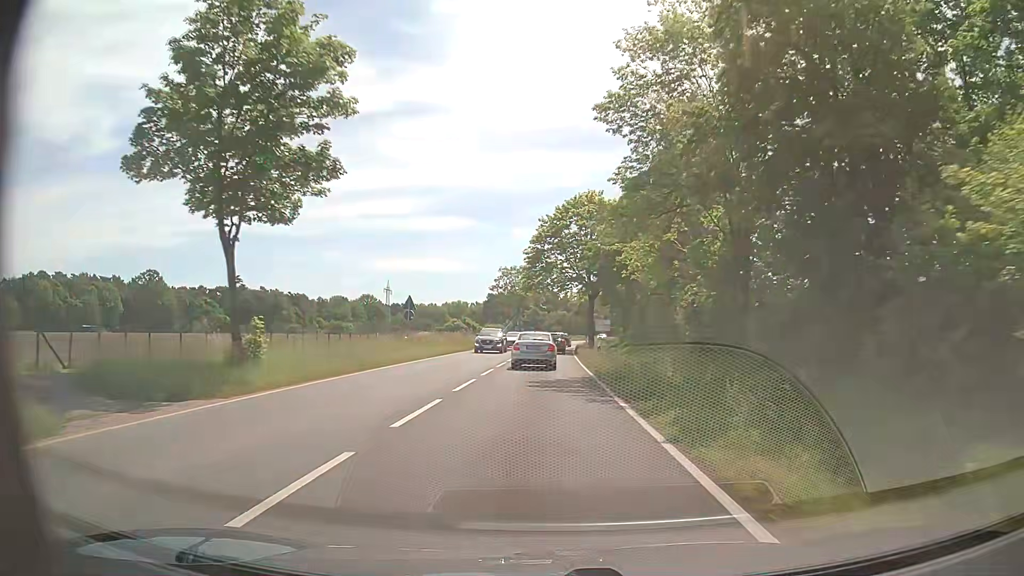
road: tertiary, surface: asphalt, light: Day
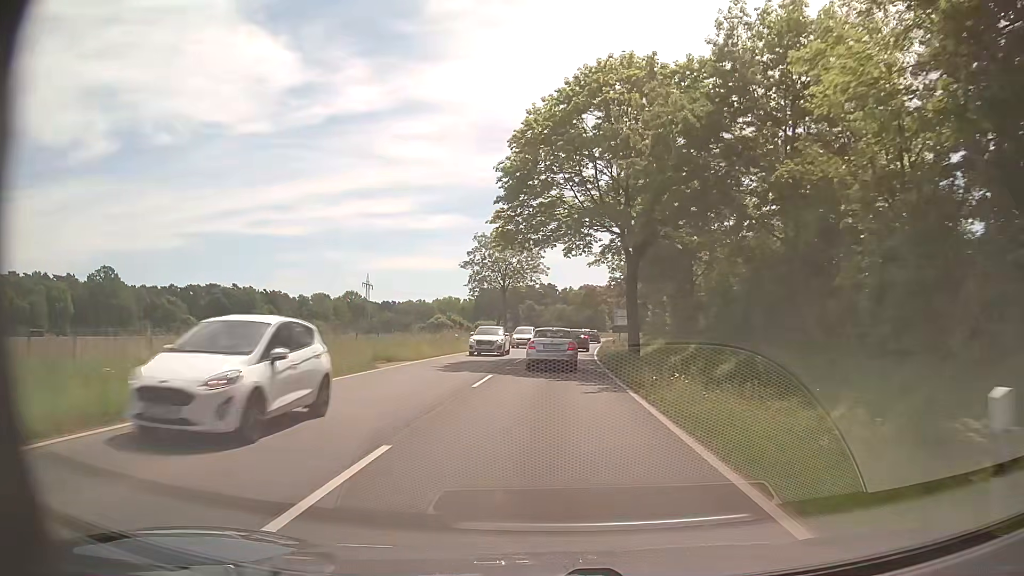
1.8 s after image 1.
(0.0, +29.4) m; 0°
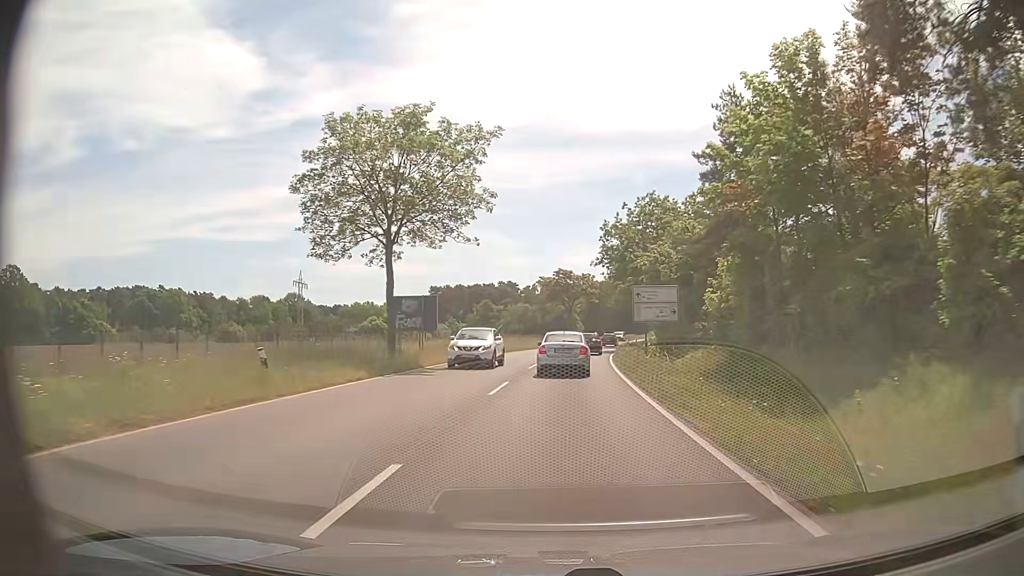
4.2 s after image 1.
(+0.7, +36.8) m; +3°
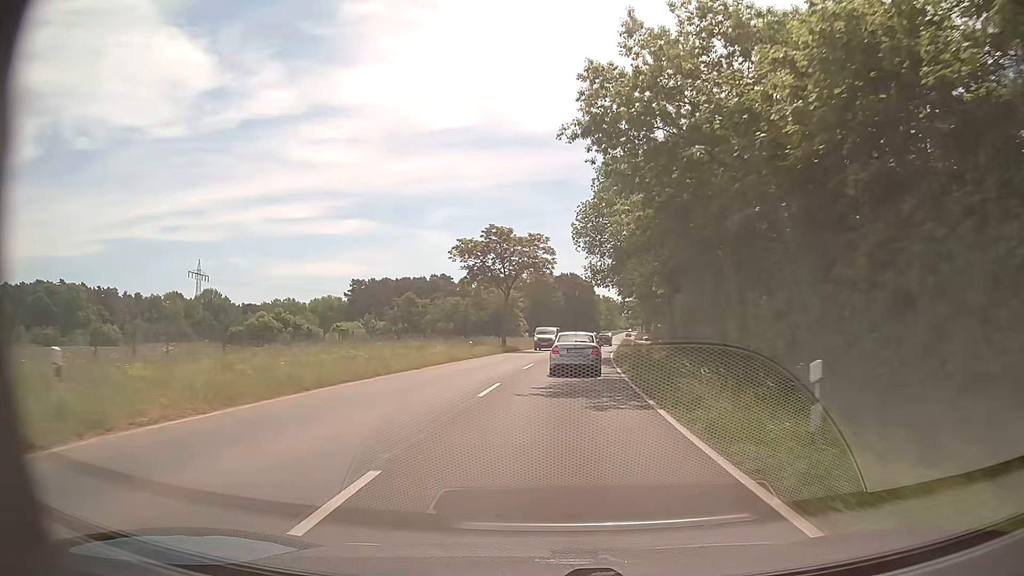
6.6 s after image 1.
(+1.4, +36.4) m; +4°
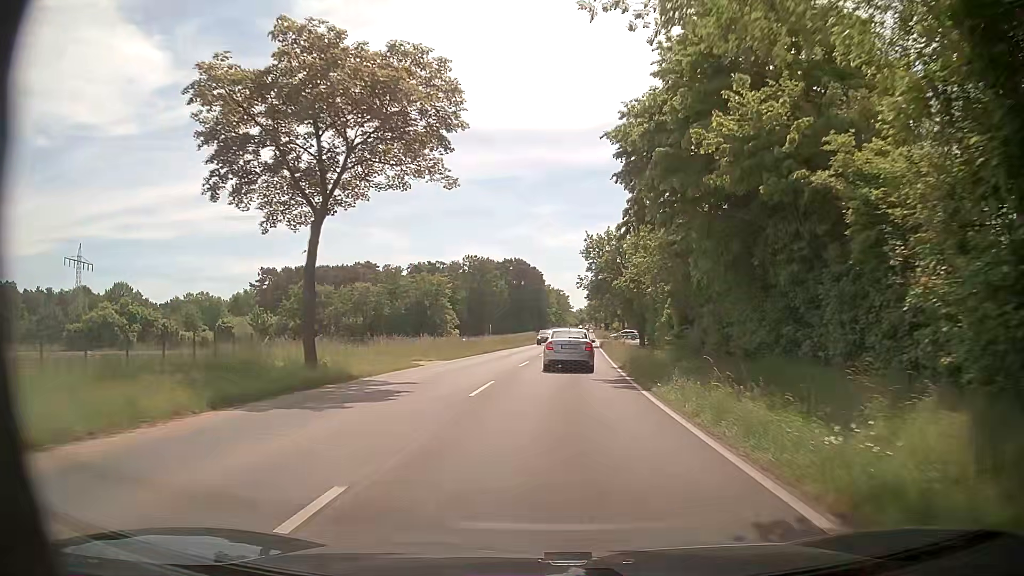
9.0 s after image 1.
(+1.6, +36.7) m; +5°
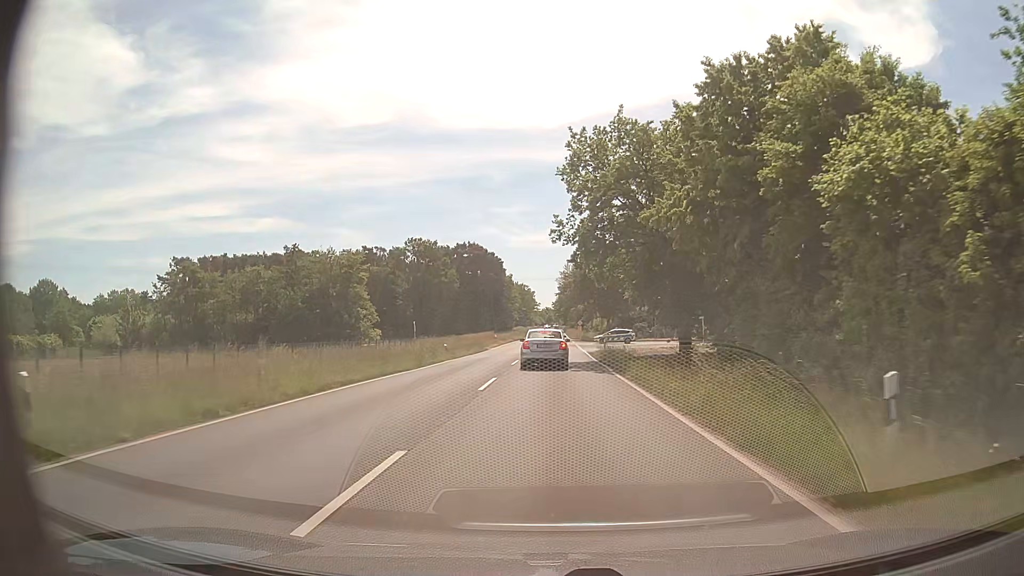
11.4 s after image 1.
(+1.1, +33.8) m; +3°
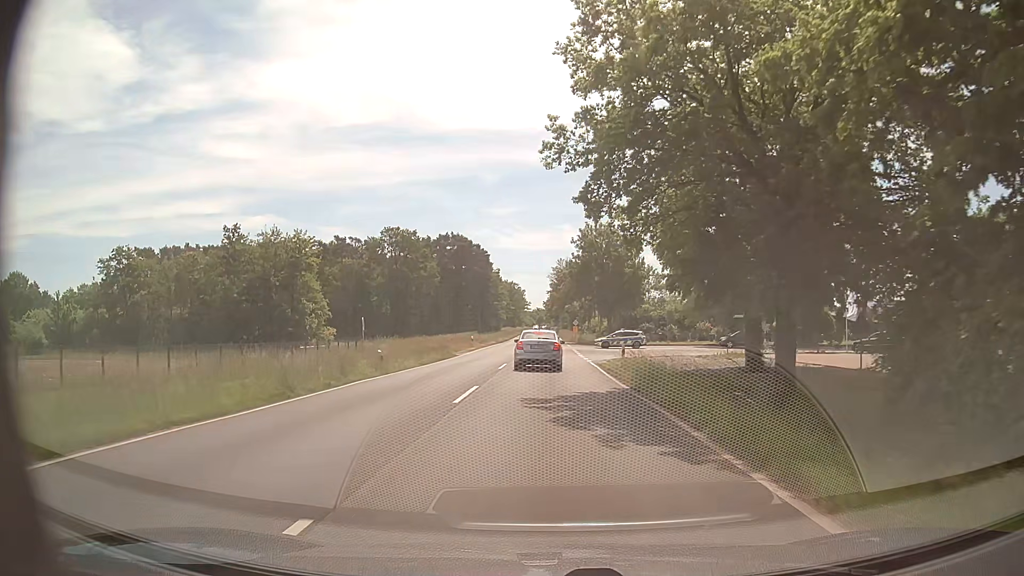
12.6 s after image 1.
(+0.1, +14.9) m; +1°
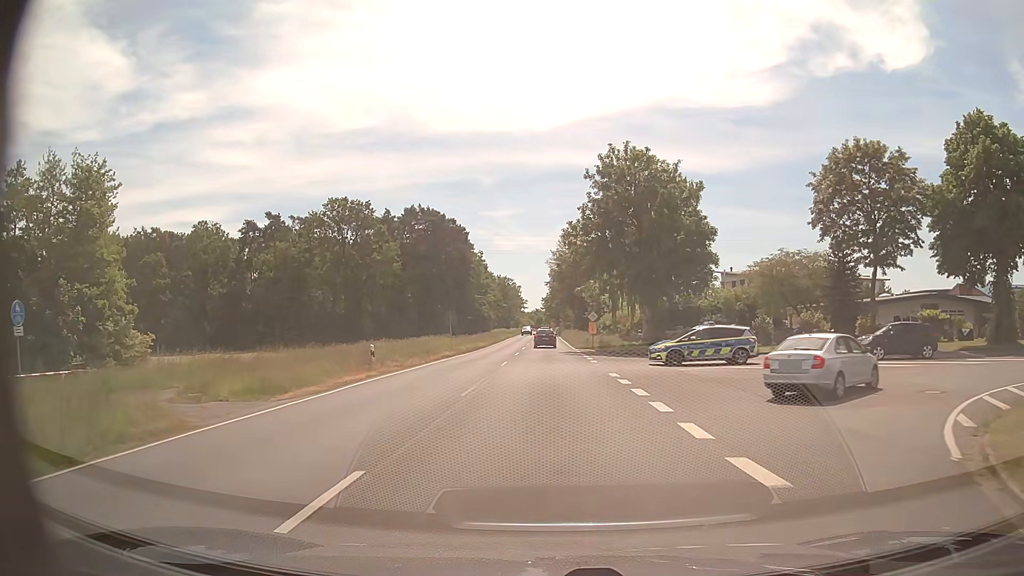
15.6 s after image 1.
(0.0, +34.2) m; 0°
(0, +10) (0, +20) (0, +30) (0, +40) (0, +50) (0, +60) (0, +70) (0, +80) (0, +90) (0, +100) m
